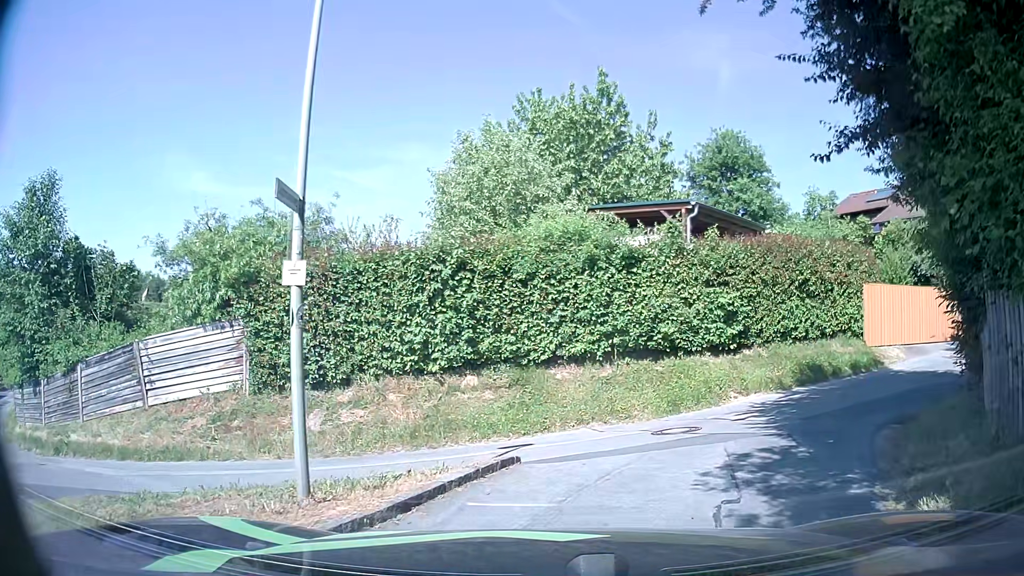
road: residential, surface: asphalt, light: Day
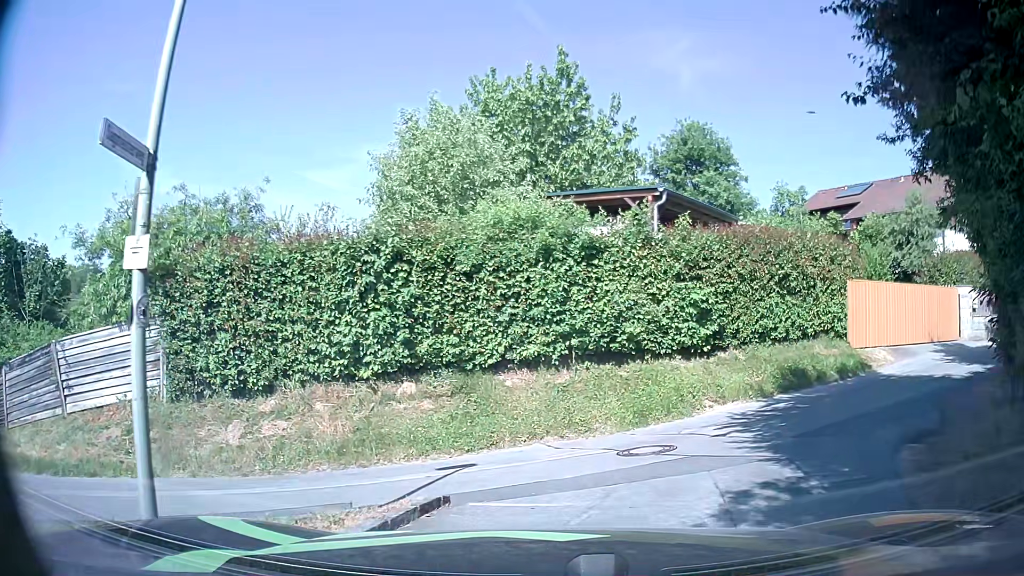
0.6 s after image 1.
(+0.1, +1.7) m; +3°
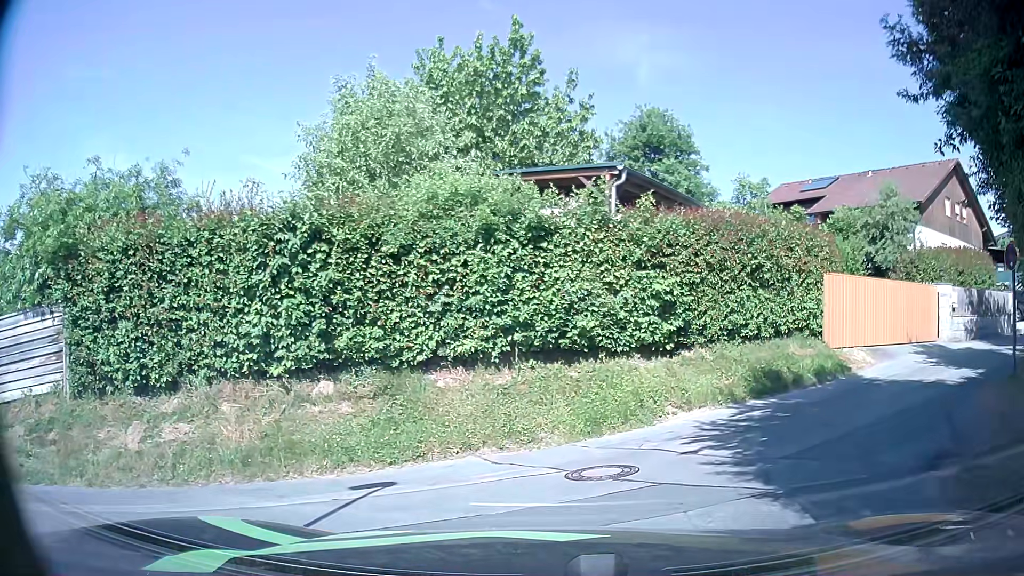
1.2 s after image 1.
(+0.1, +1.6) m; +6°
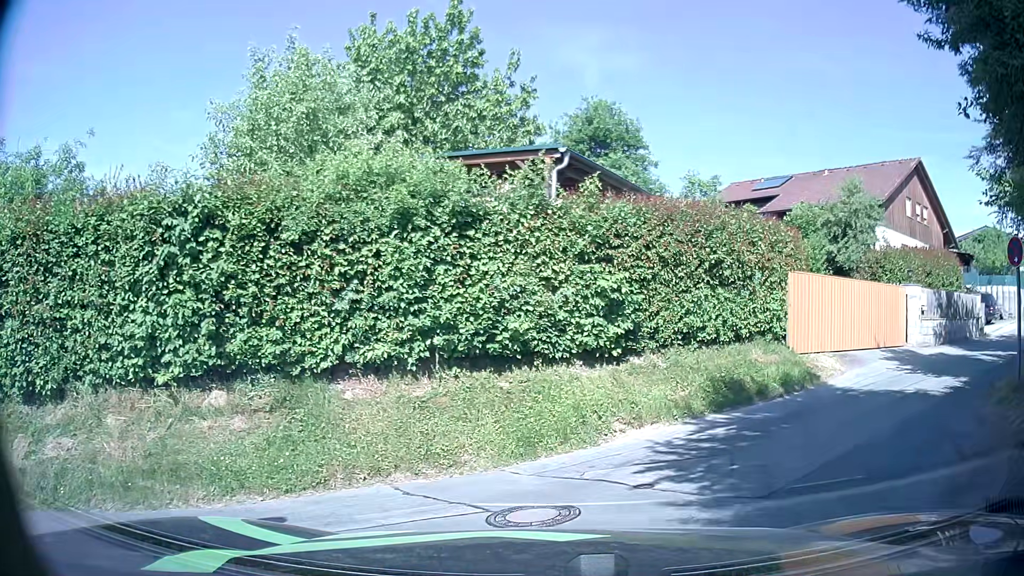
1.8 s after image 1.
(+0.1, +1.5) m; +6°
